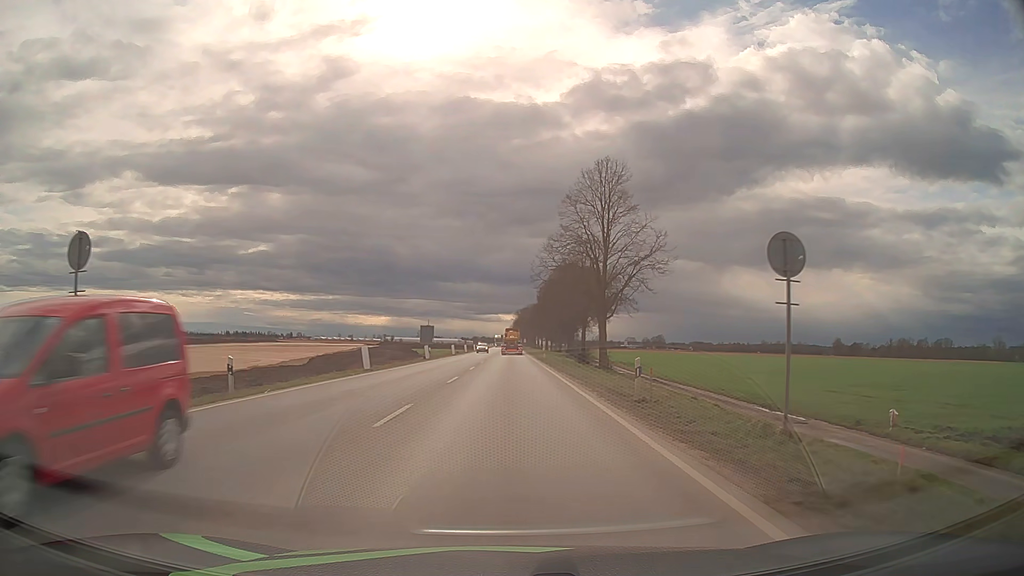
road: unclassified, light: Day
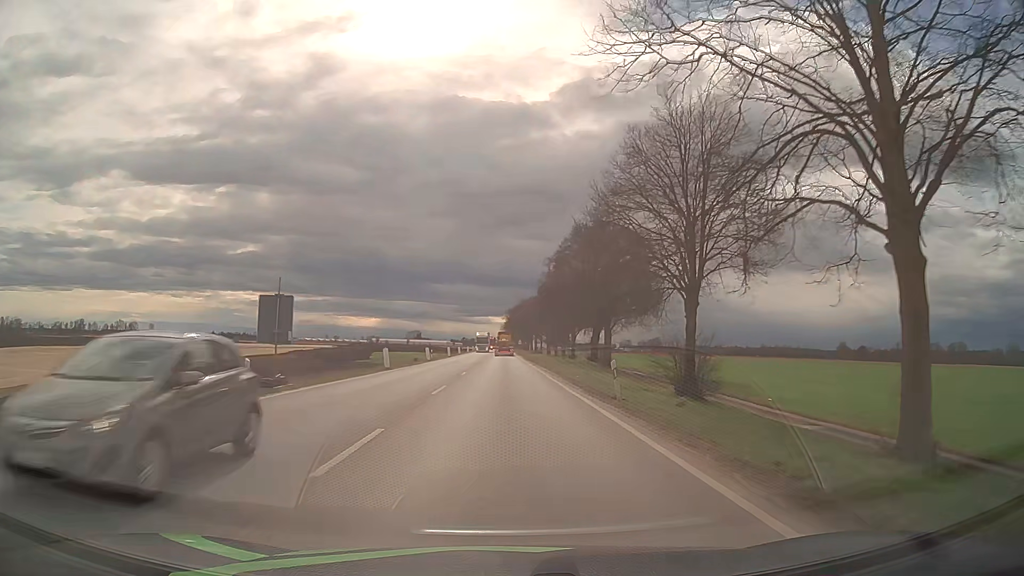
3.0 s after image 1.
(+0.3, +40.2) m; +1°
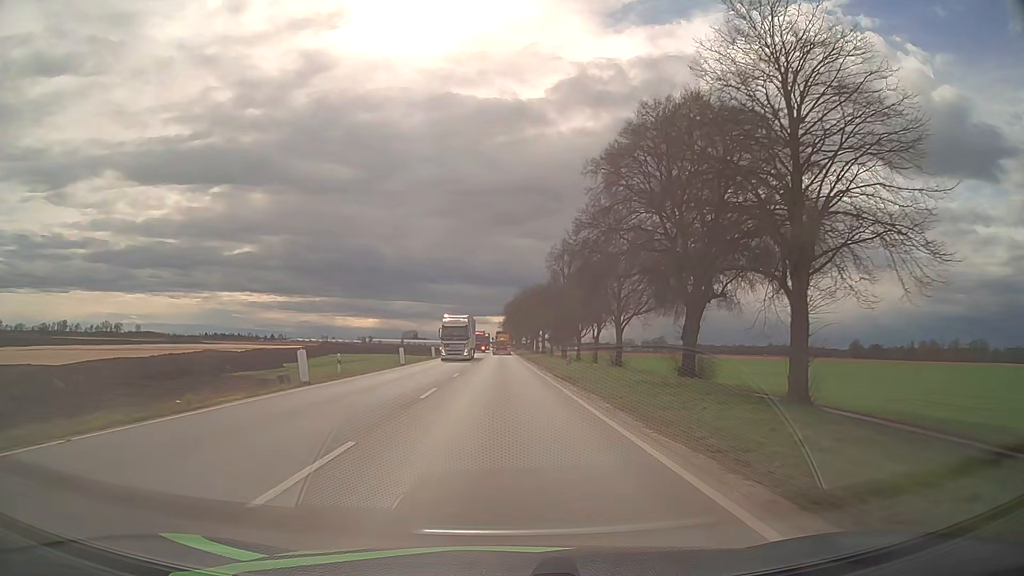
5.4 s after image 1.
(+0.1, +37.7) m; 0°
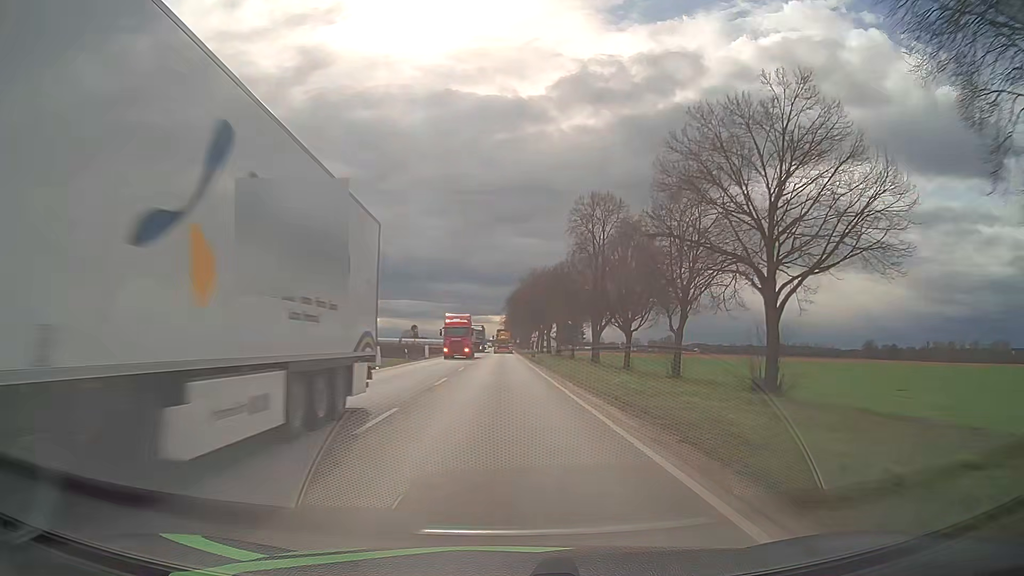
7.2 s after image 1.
(0.0, +31.7) m; 0°
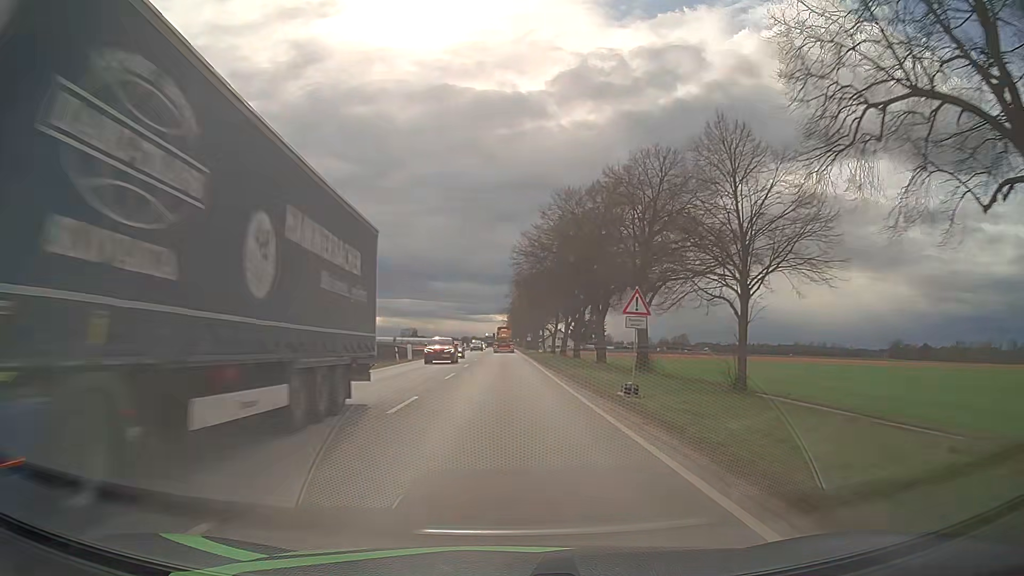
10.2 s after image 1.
(-0.2, +57.5) m; 0°
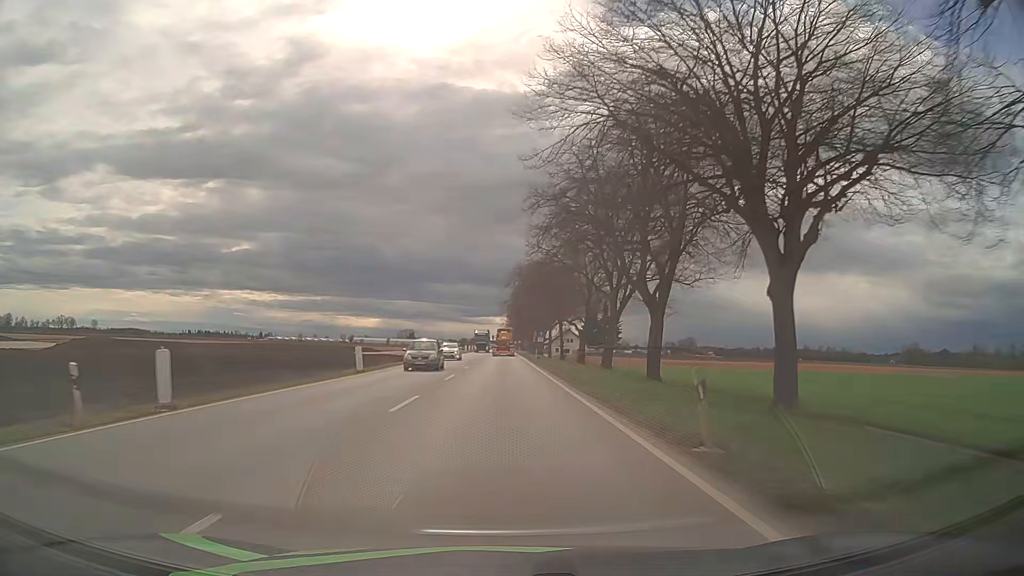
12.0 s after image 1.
(0.0, +35.9) m; 0°
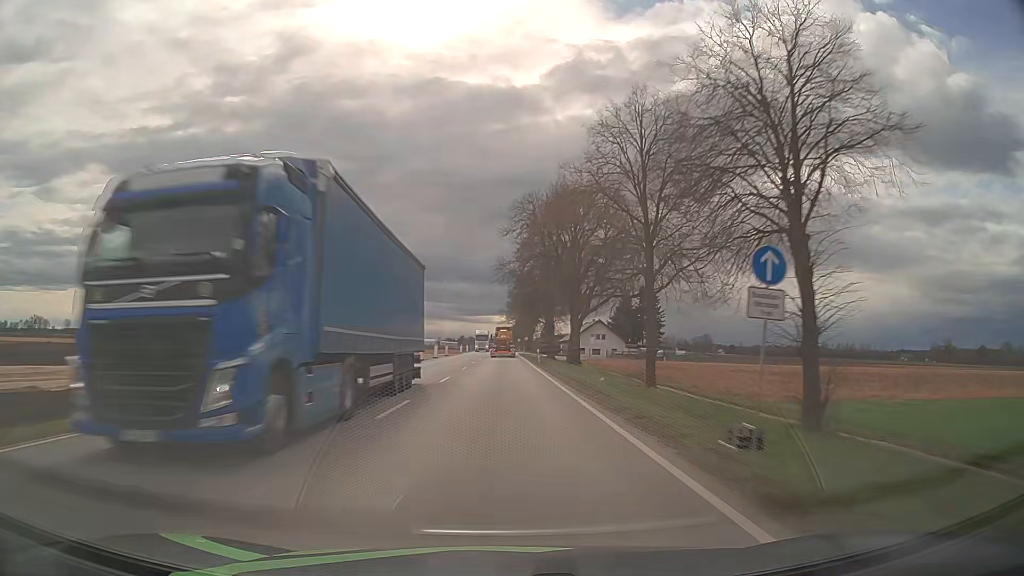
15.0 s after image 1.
(+0.2, +61.1) m; 0°
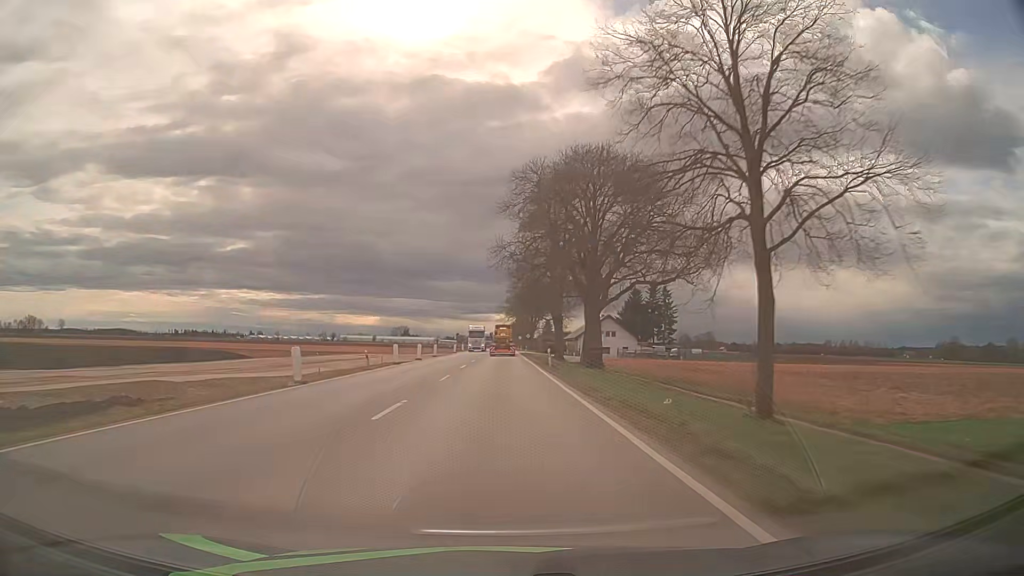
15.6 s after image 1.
(0.0, +12.3) m; 0°
(0, +10) (0, +20) (0, +30) (0, +40) (0, +50) (0, +60) (0, +70) (0, +80) (0, +90) (0, +100) m
